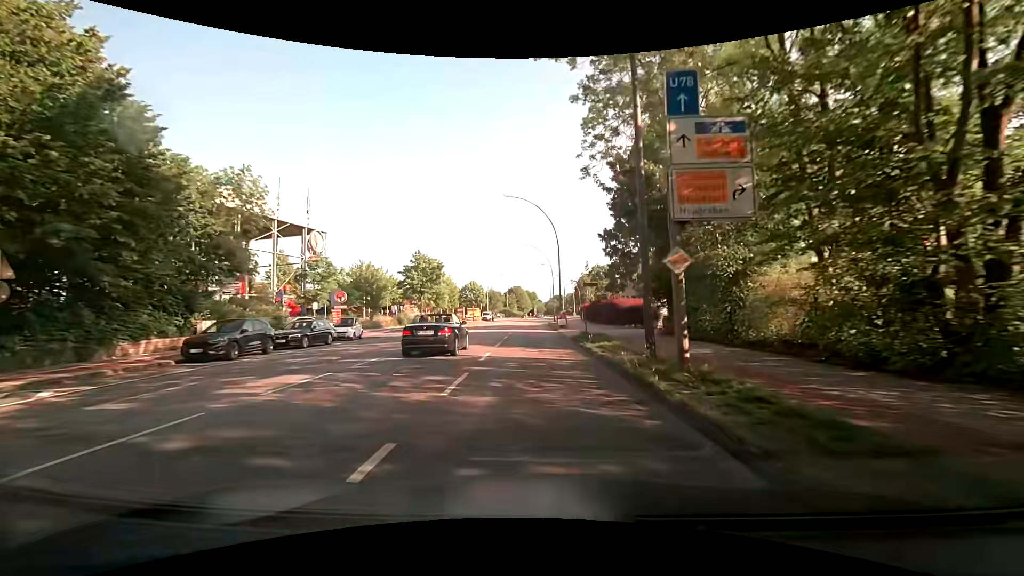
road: secondary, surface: asphalt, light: Day
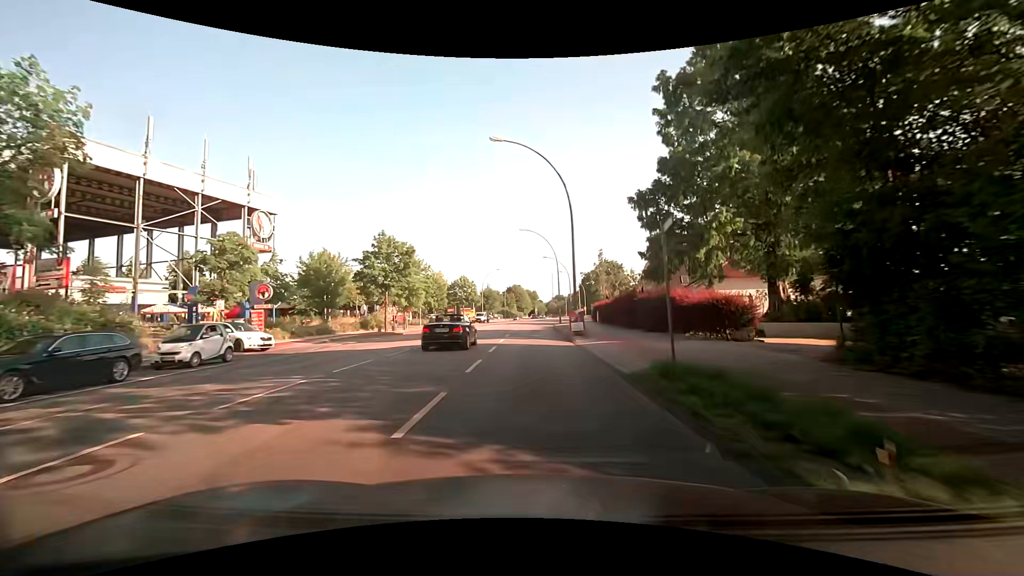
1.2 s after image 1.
(-0.1, +14.7) m; 0°
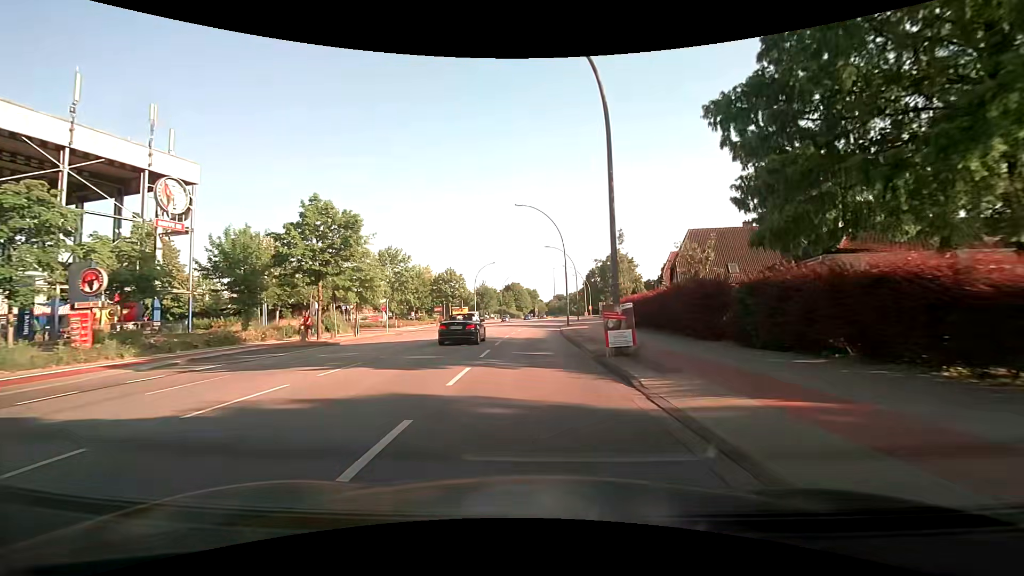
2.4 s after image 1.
(-0.1, +14.2) m; -1°
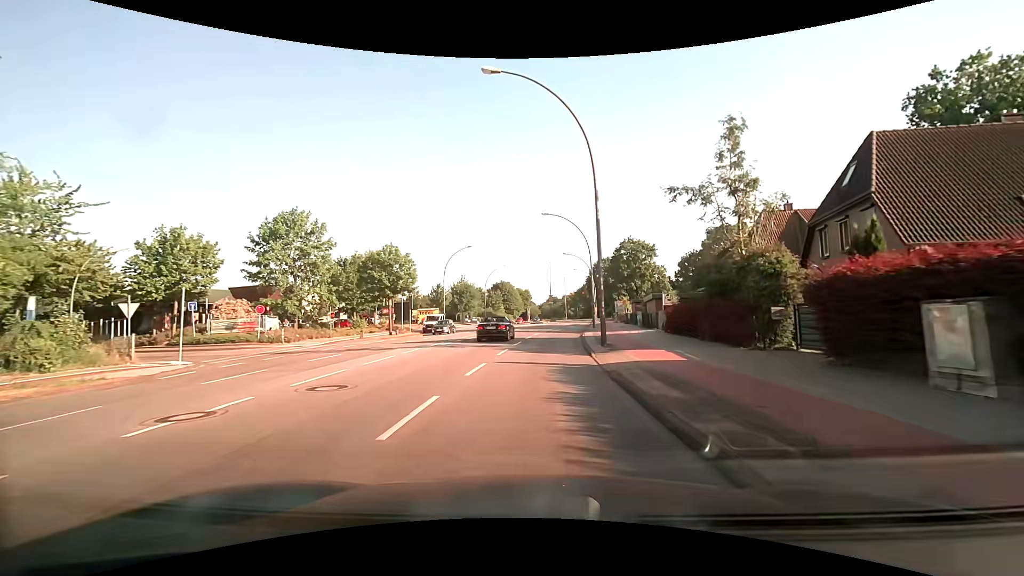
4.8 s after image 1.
(+0.3, +27.7) m; +1°
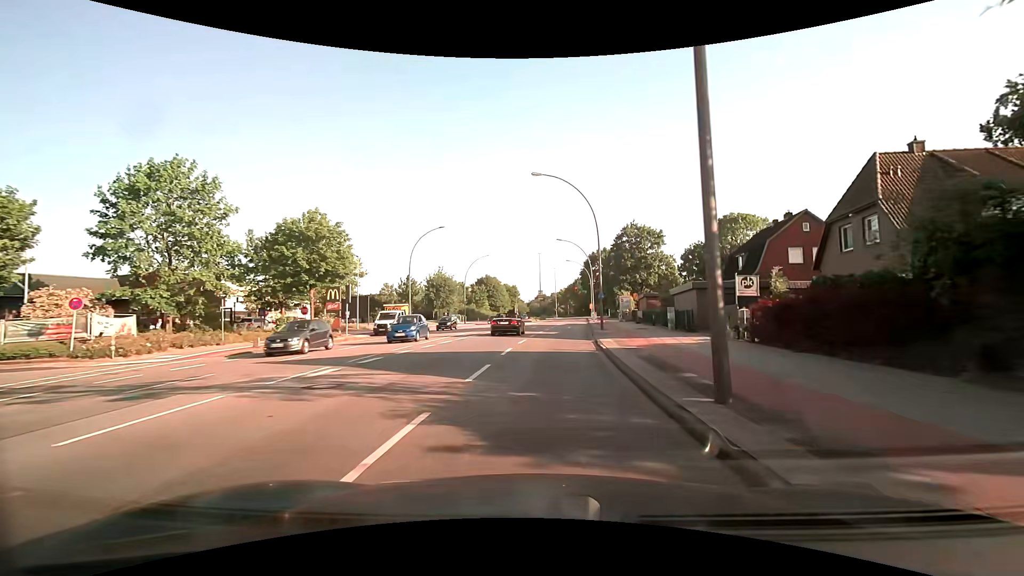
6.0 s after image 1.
(+0.1, +13.8) m; +1°
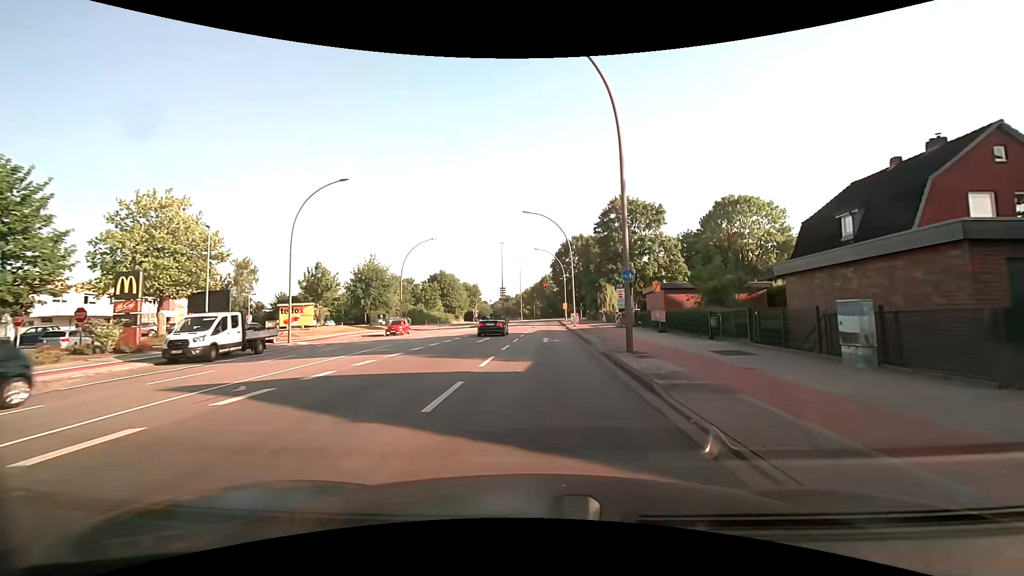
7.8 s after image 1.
(+0.7, +20.9) m; +4°
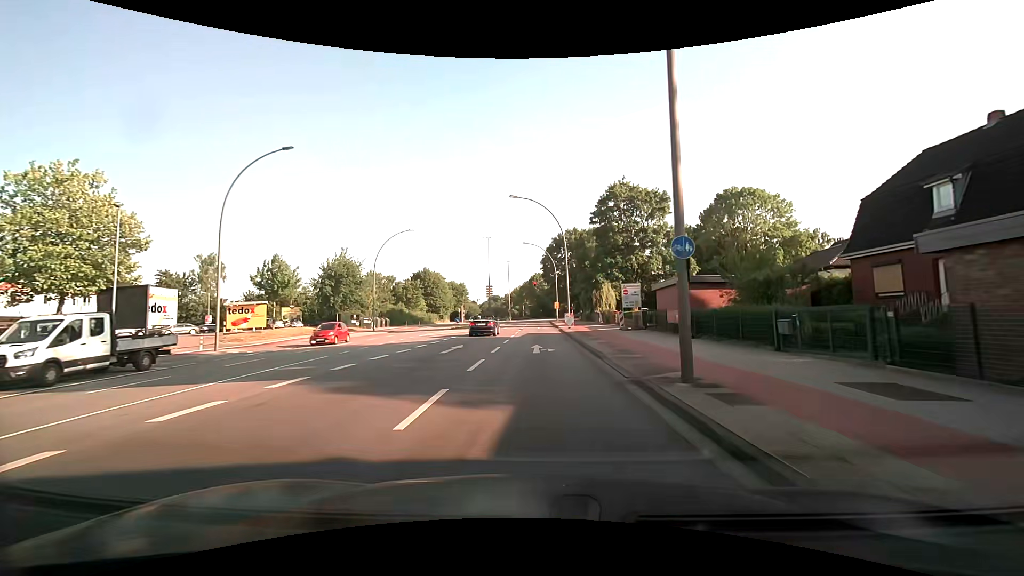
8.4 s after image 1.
(+0.1, +6.9) m; +2°
